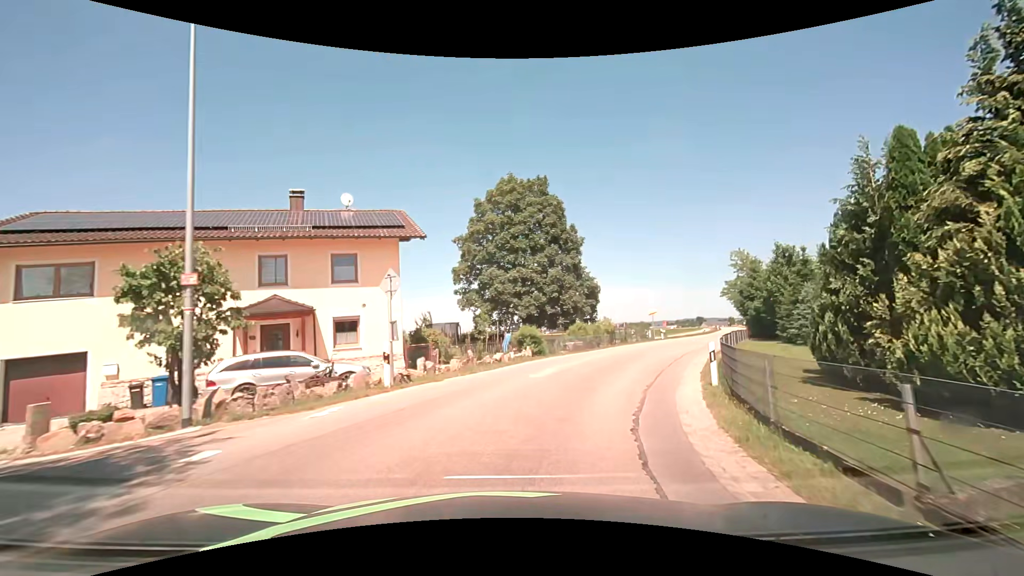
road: secondary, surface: asphalt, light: Day
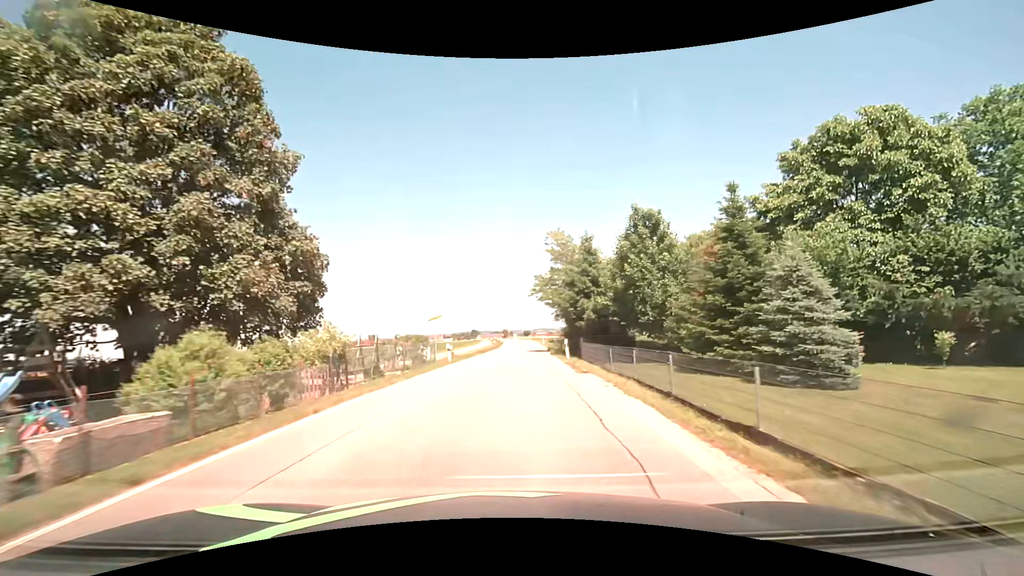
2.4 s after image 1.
(+5.3, +21.5) m; +25°
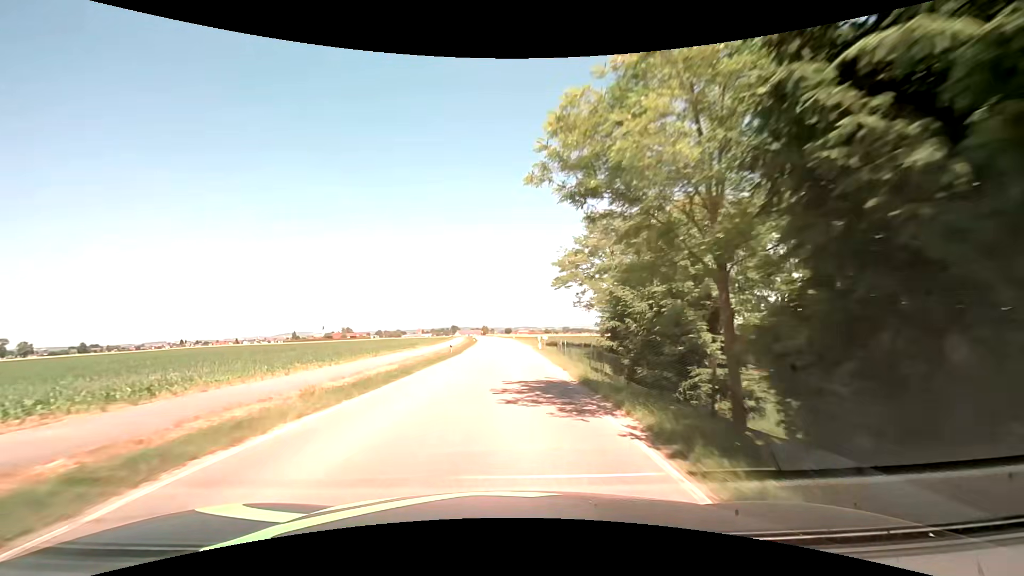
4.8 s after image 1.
(+1.0, +30.9) m; +2°
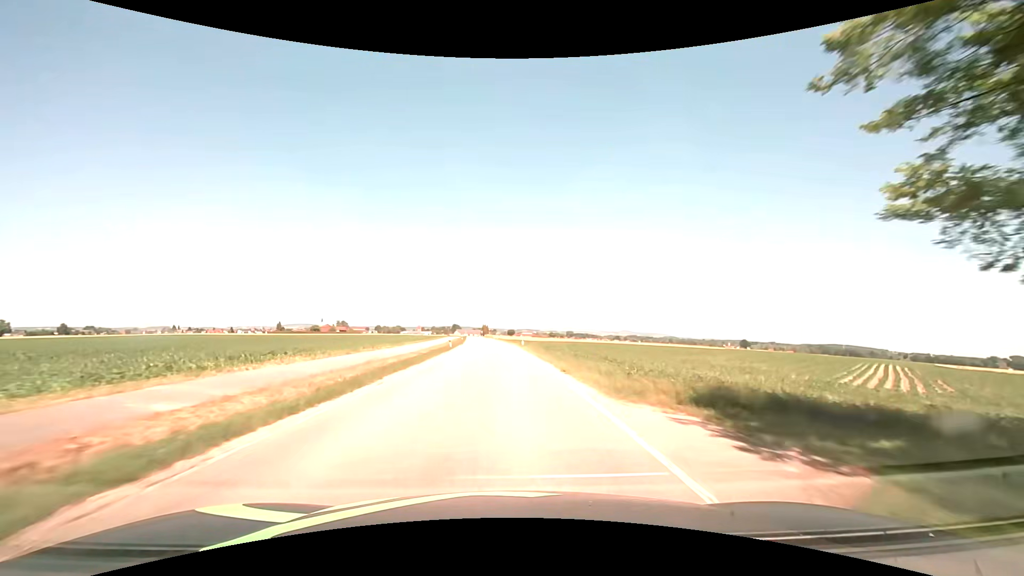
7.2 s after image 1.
(+0.1, +39.4) m; 0°
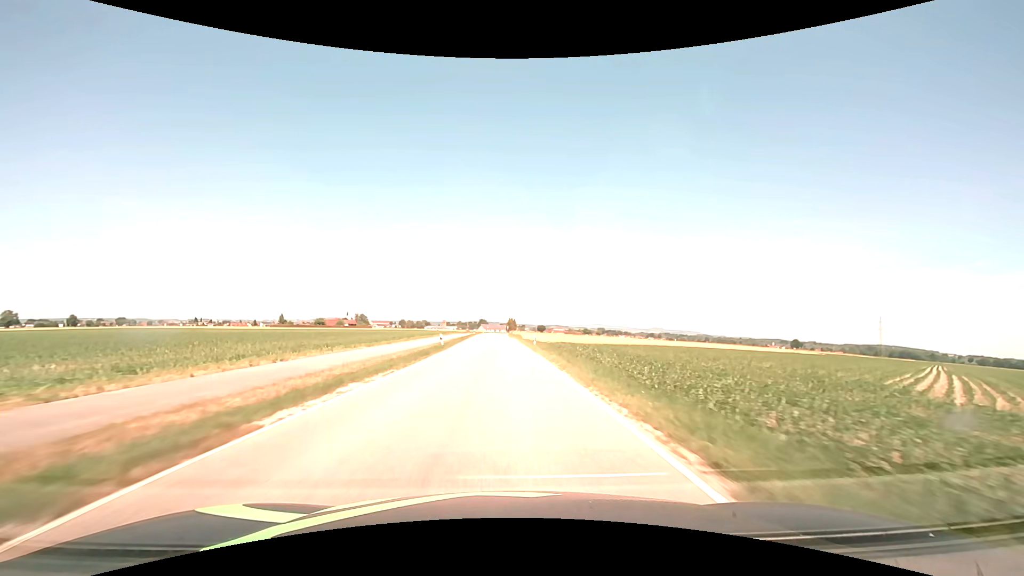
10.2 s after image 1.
(-1.4, +59.1) m; -3°
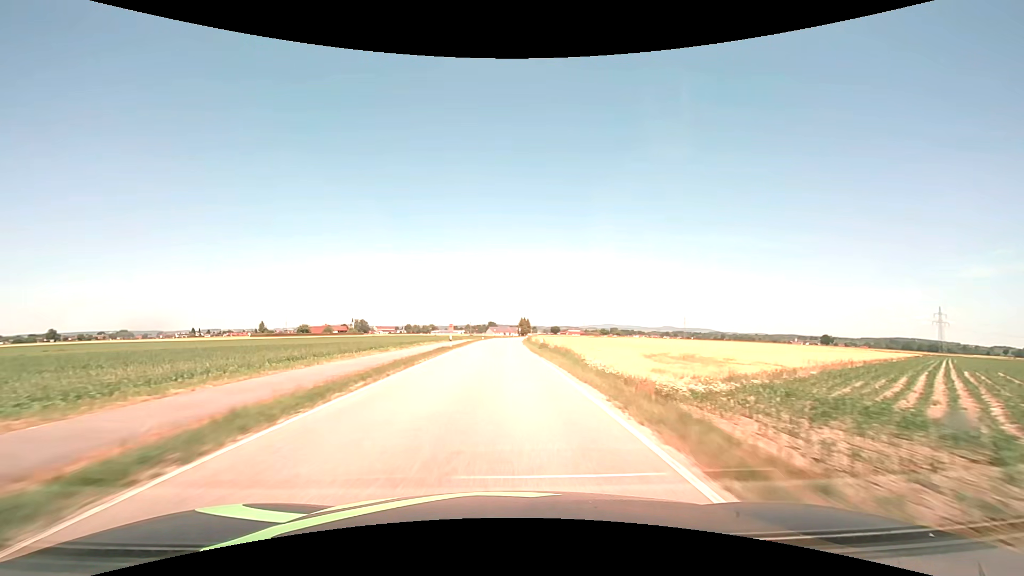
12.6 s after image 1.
(-0.8, +49.1) m; -1°
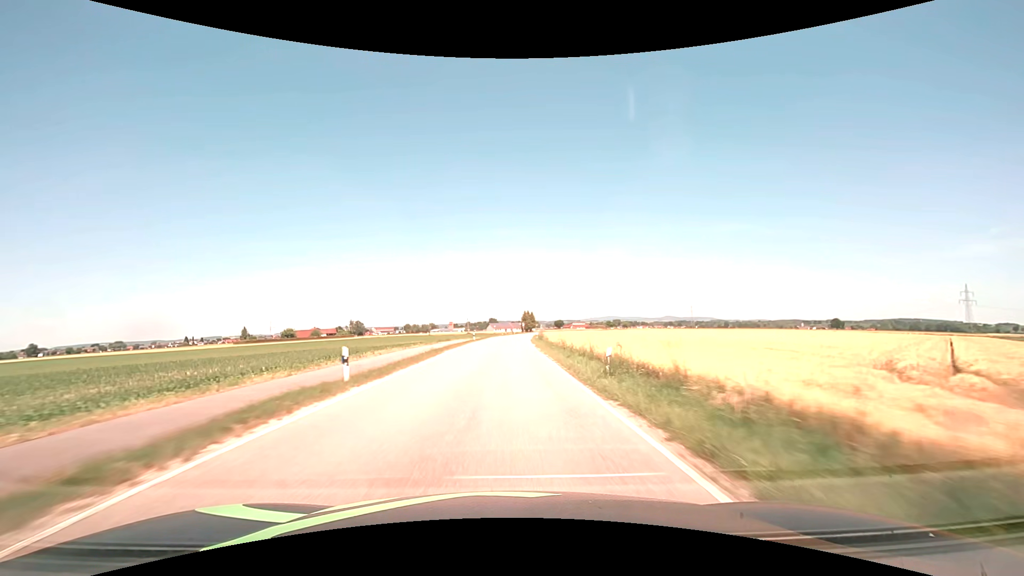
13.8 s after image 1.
(0.0, +24.6) m; 0°
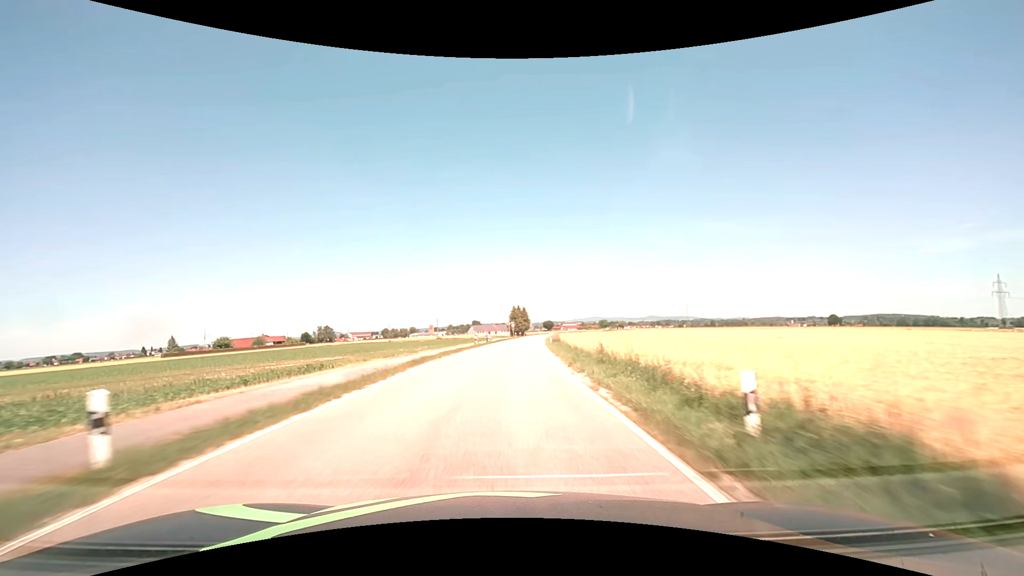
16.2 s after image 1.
(+0.3, +49.7) m; +2°
(0, +10) (0, +20) (+1, +30) (+1, +40) (+2, +50) (+3, +60) (+3, +70) (+5, +80) (+6, +90) (+7, +100) m
